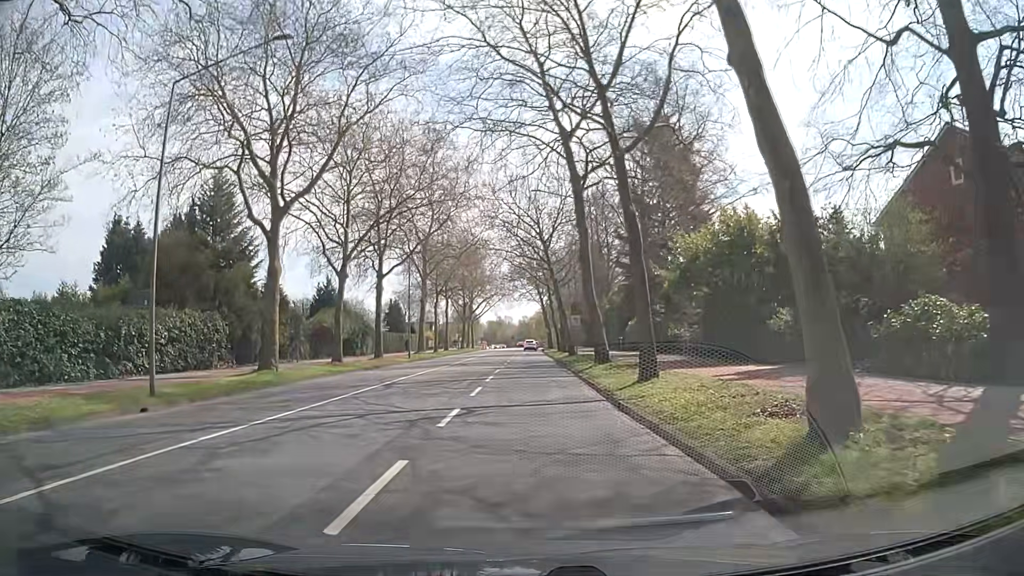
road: secondary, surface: asphalt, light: Day
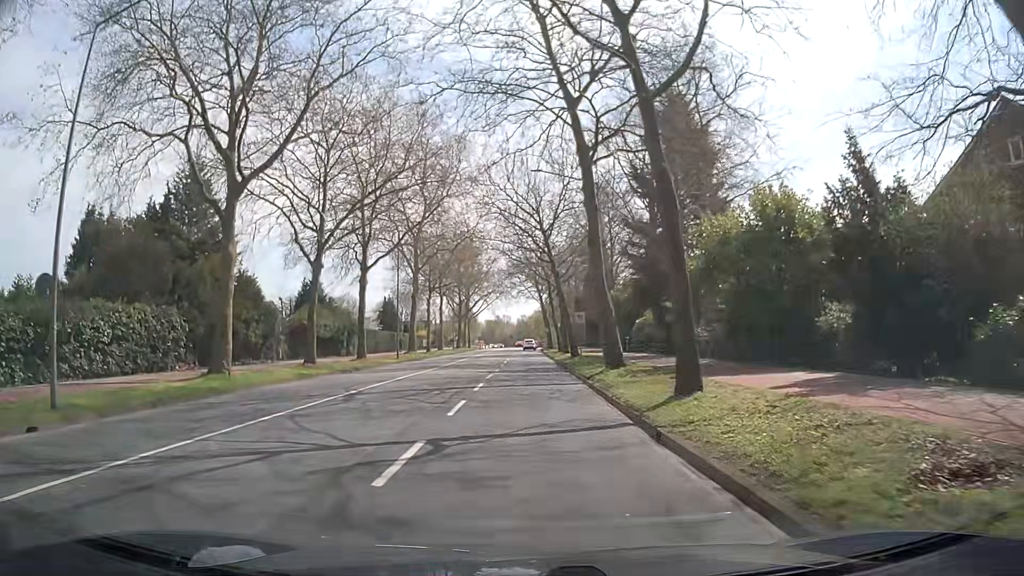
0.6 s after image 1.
(+0.1, +4.4) m; +1°
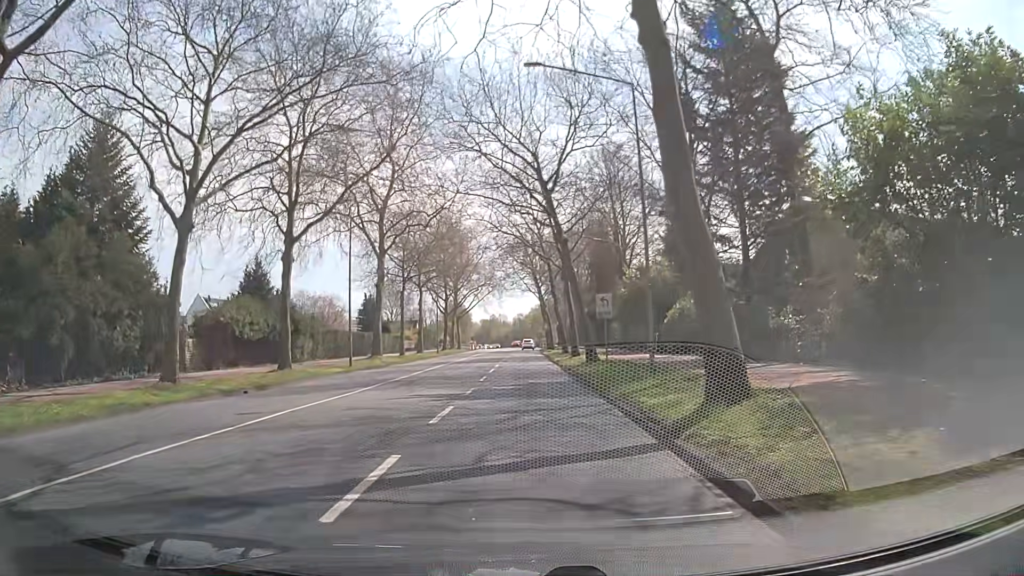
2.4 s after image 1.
(+0.2, +13.4) m; +1°
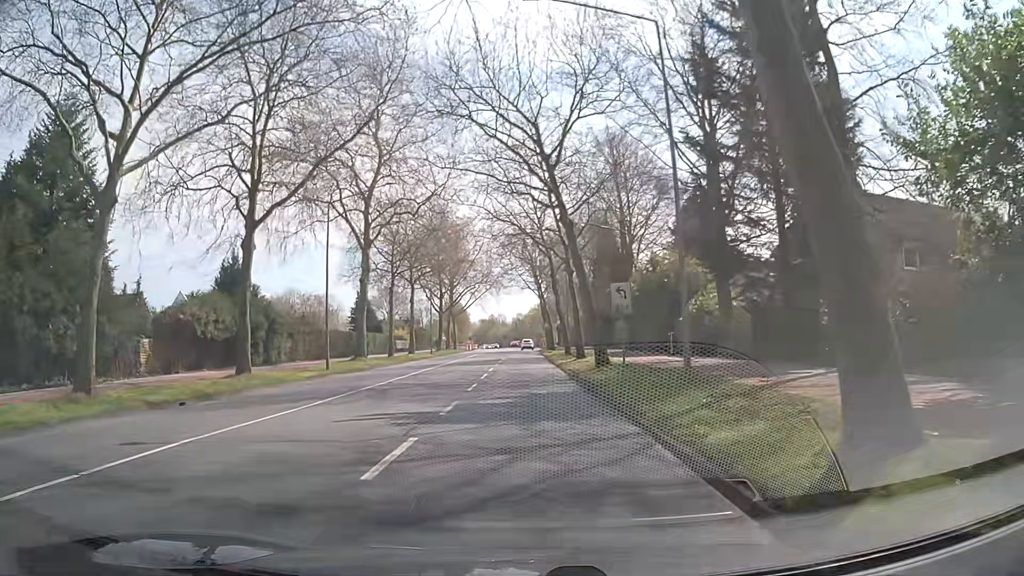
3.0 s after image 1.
(-0.1, +4.4) m; -2°
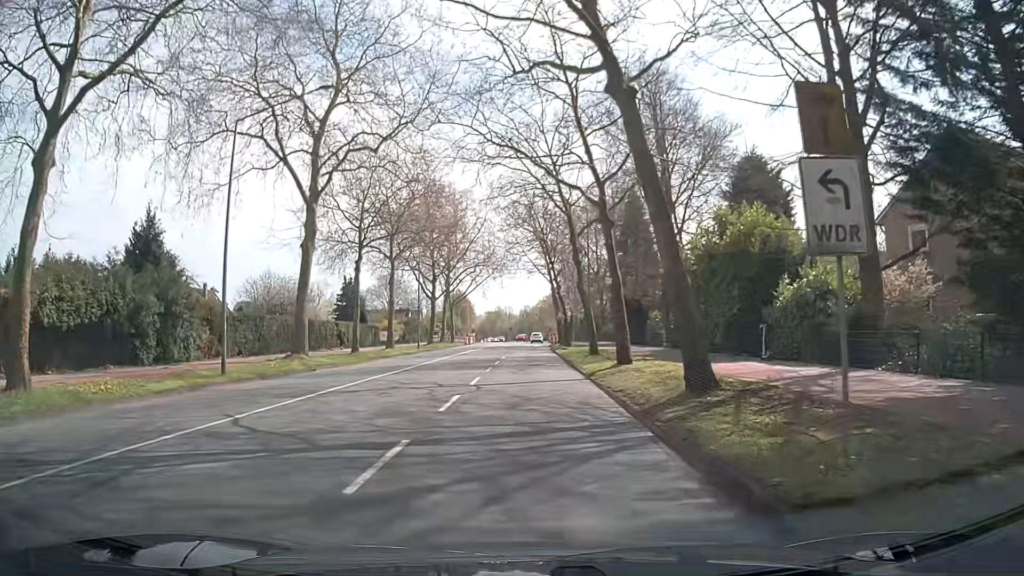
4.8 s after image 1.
(+0.2, +13.3) m; 0°
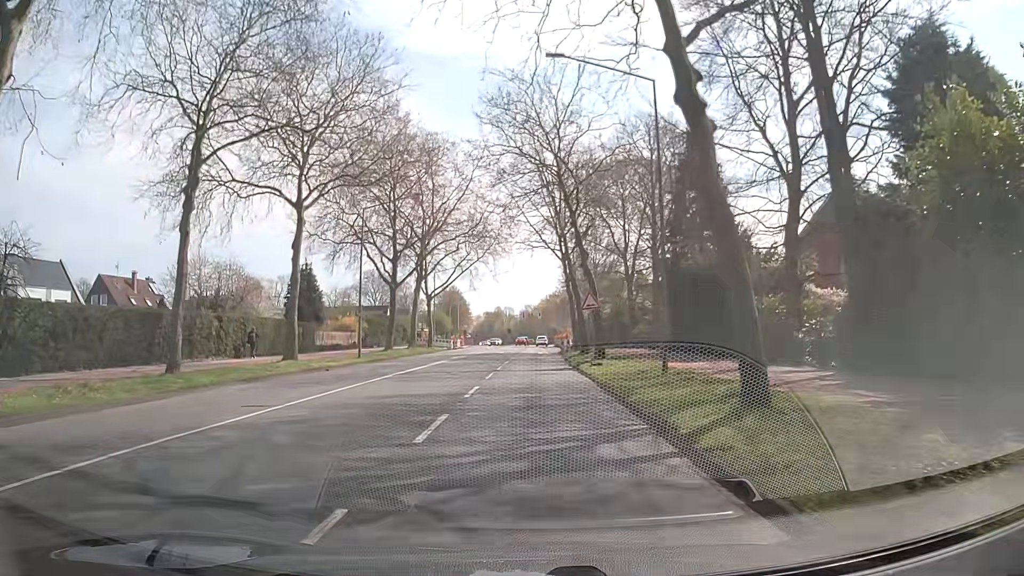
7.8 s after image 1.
(+0.3, +22.2) m; +2°
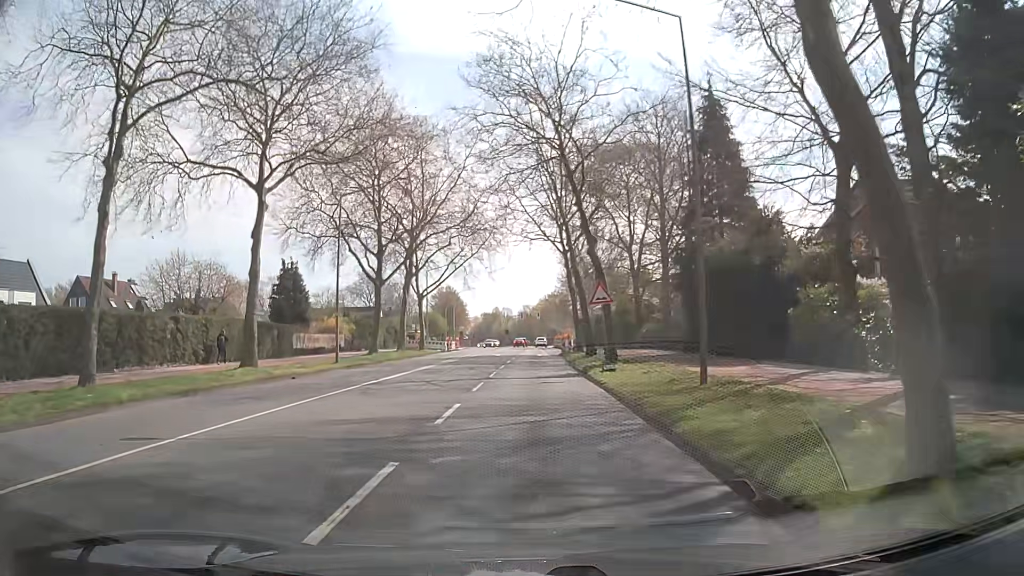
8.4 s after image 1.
(-0.1, +4.5) m; -1°
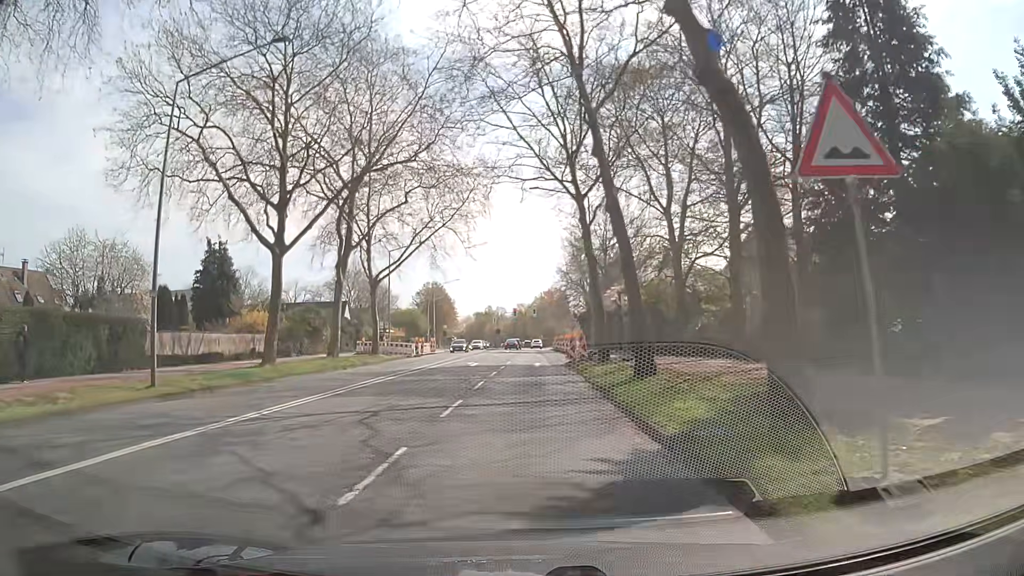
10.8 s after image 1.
(+0.3, +17.8) m; +1°
